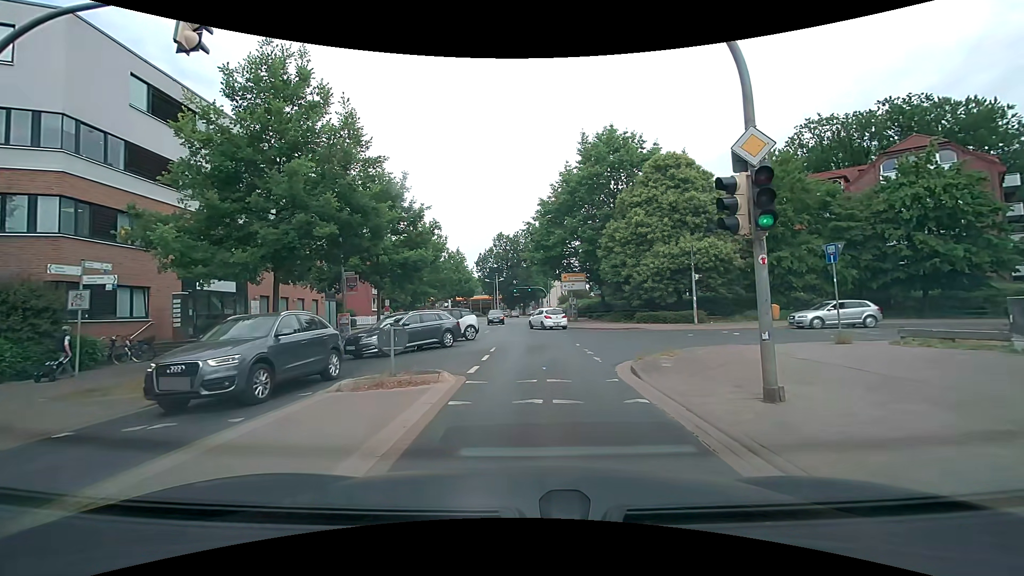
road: tertiary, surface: asphalt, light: Day
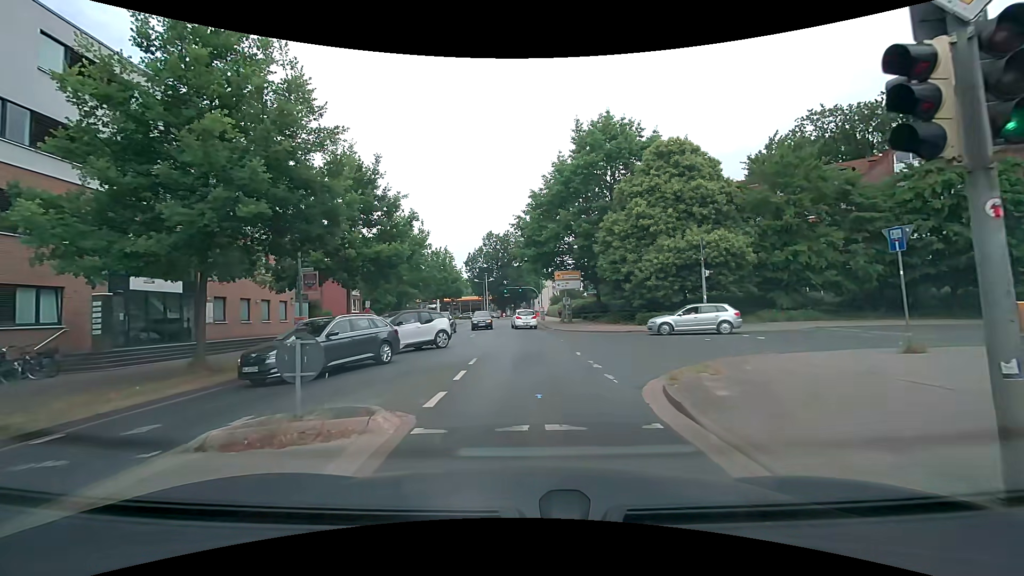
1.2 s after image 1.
(0.0, +3.8) m; +1°
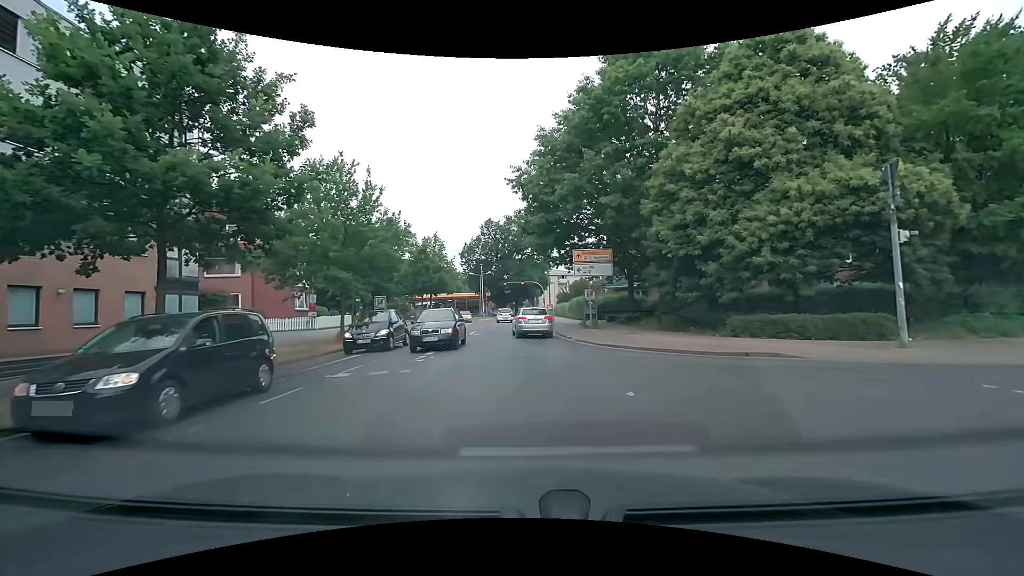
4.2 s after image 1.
(-0.3, +14.5) m; -2°
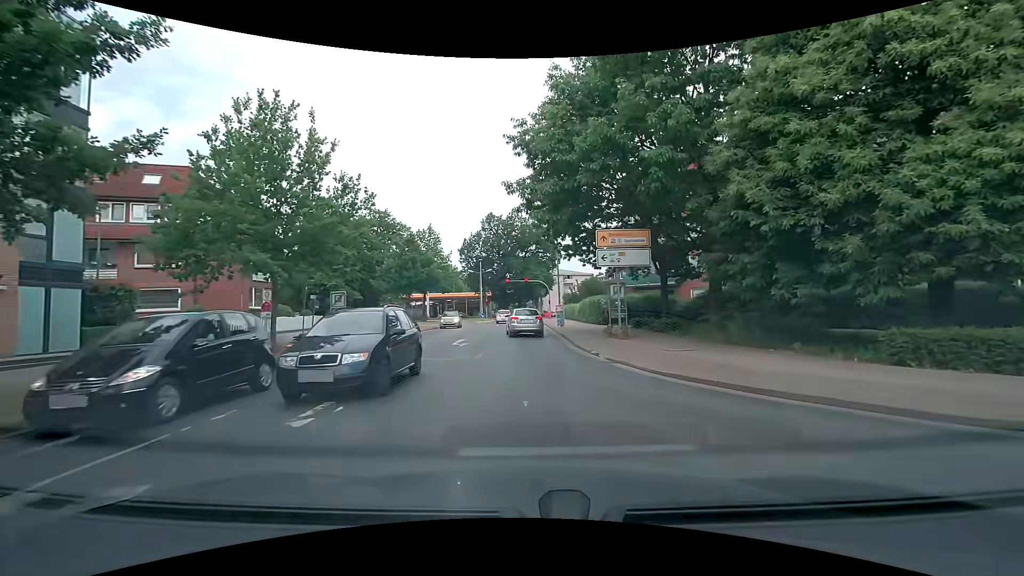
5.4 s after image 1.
(0.0, +7.6) m; 0°
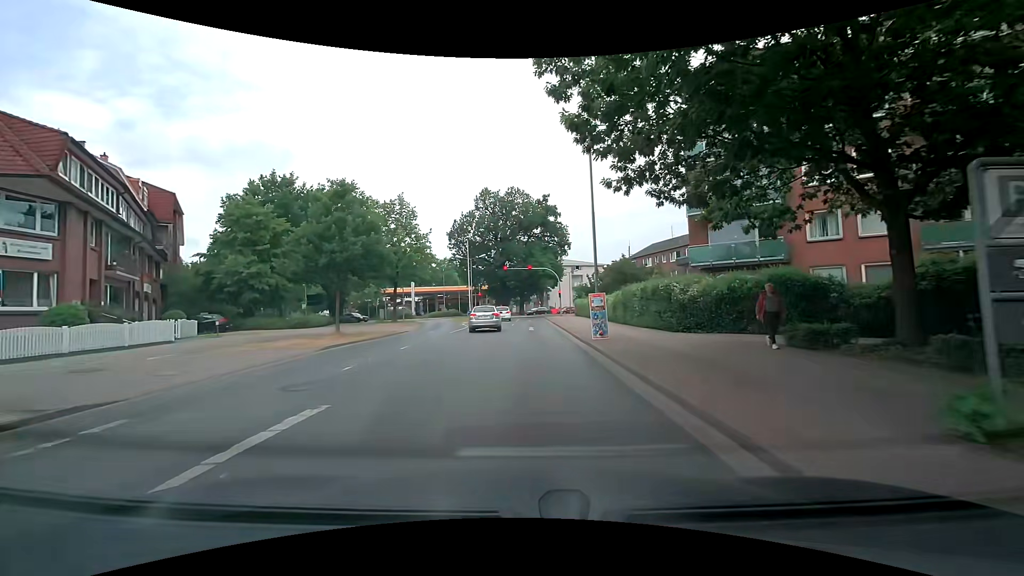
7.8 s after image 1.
(0.0, +17.3) m; 0°
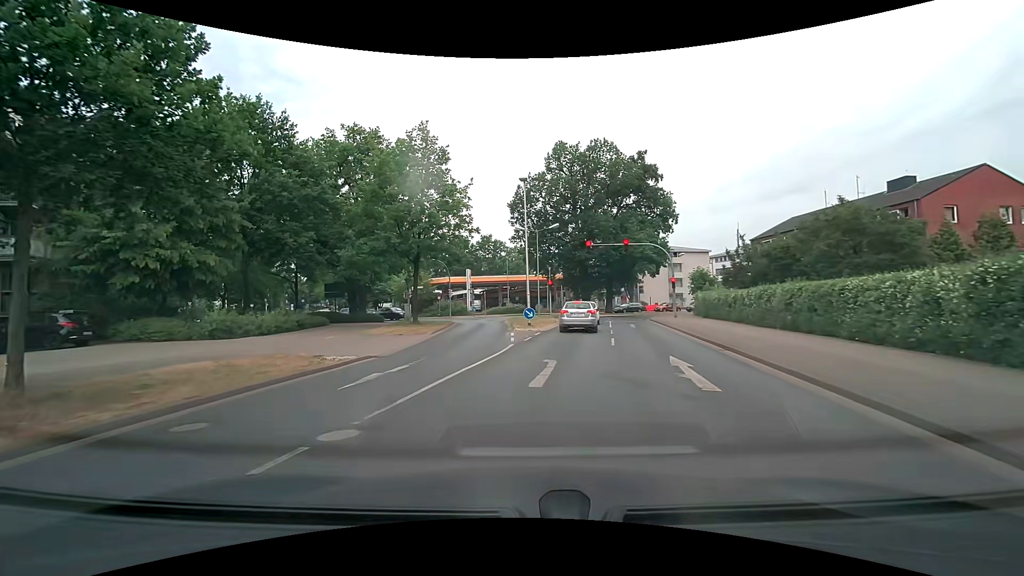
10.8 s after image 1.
(-1.0, +20.1) m; -9°
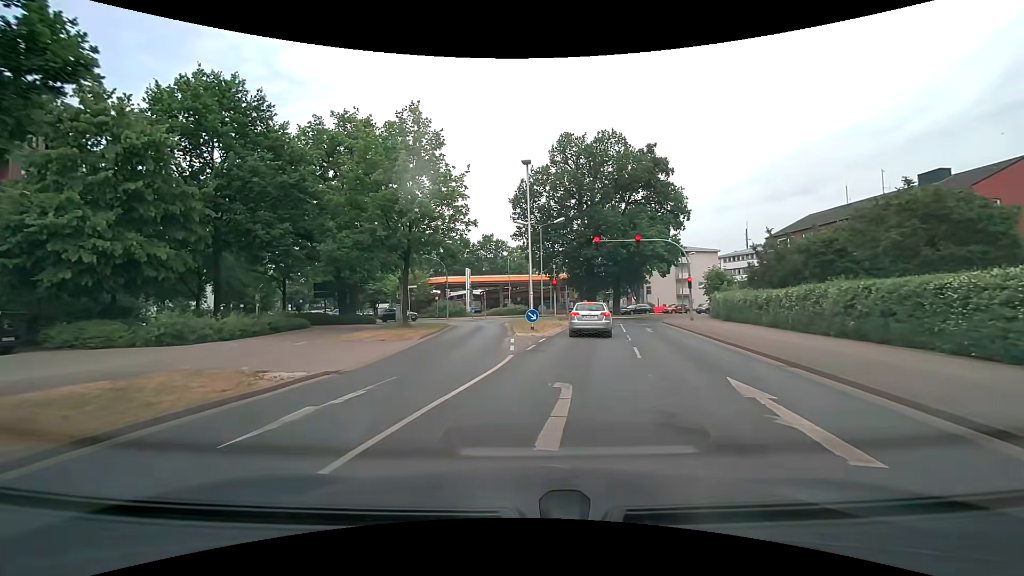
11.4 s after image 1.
(0.0, +3.4) m; -2°
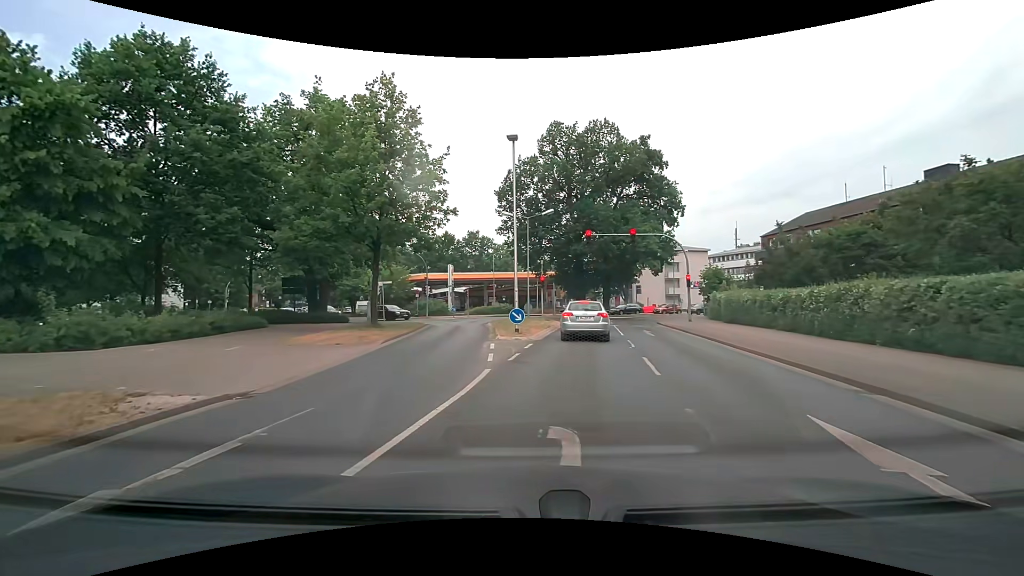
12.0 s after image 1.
(+0.1, +3.2) m; +3°
